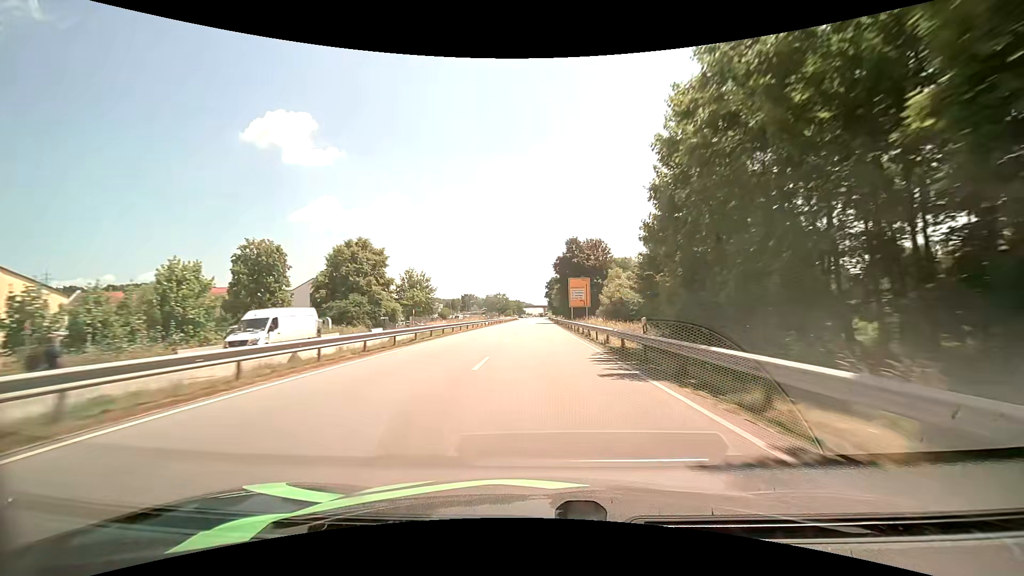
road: primary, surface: asphalt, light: Day
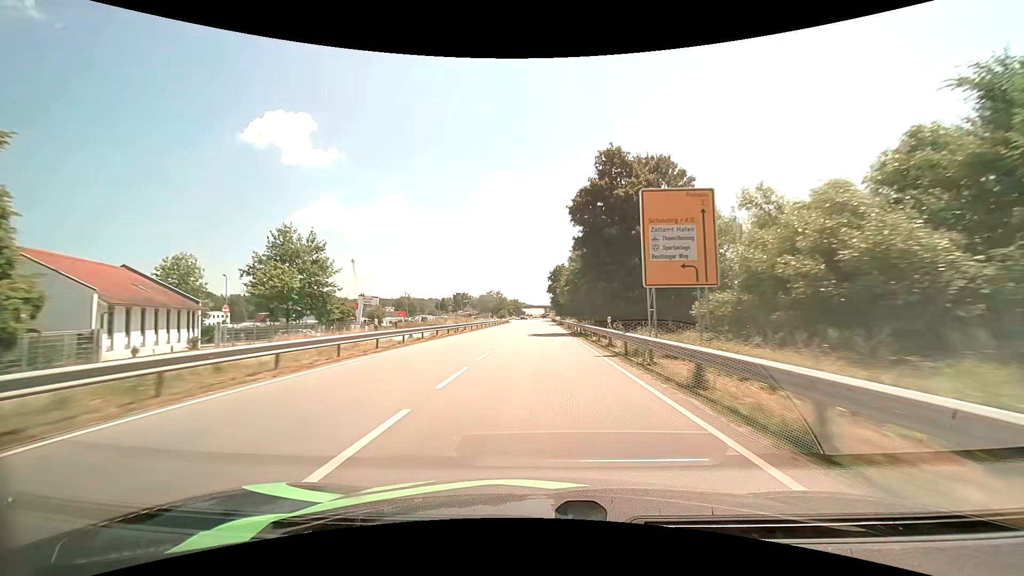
(-0.1, +46.0) m; 0°
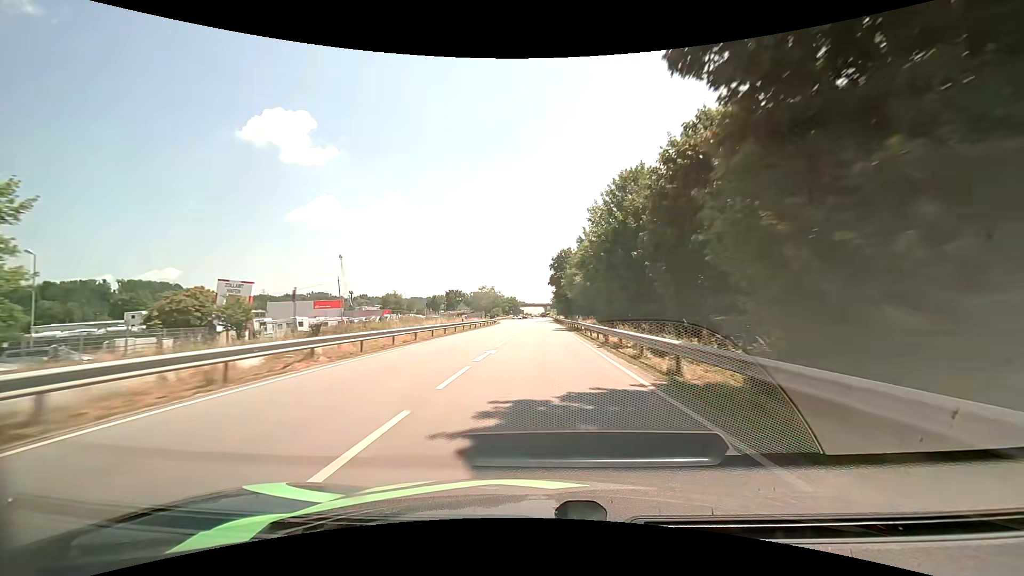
(+0.1, +30.2) m; 0°
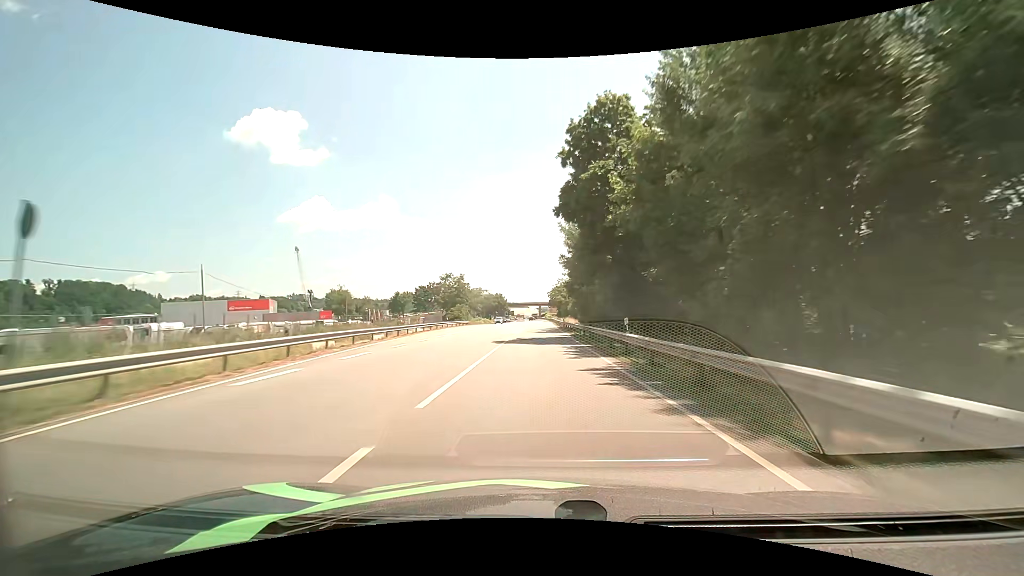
(+0.3, +73.9) m; +1°
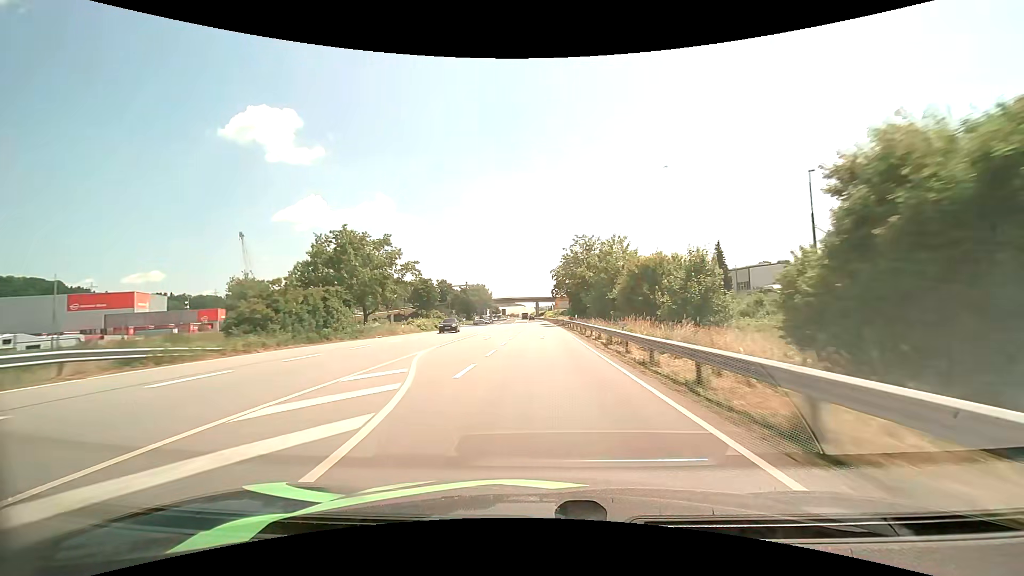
(+0.1, +72.0) m; 0°
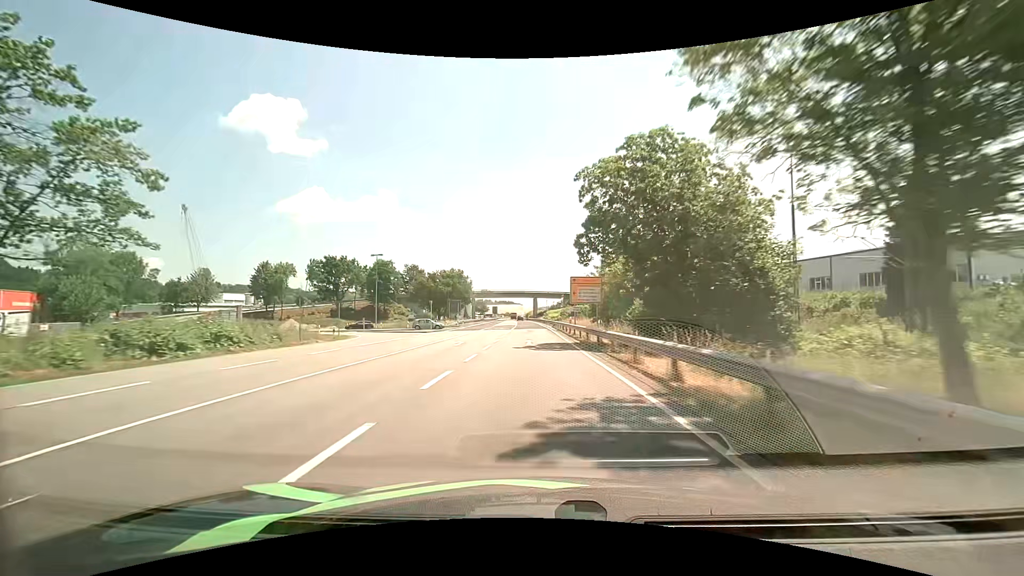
(+0.2, +55.6) m; 0°
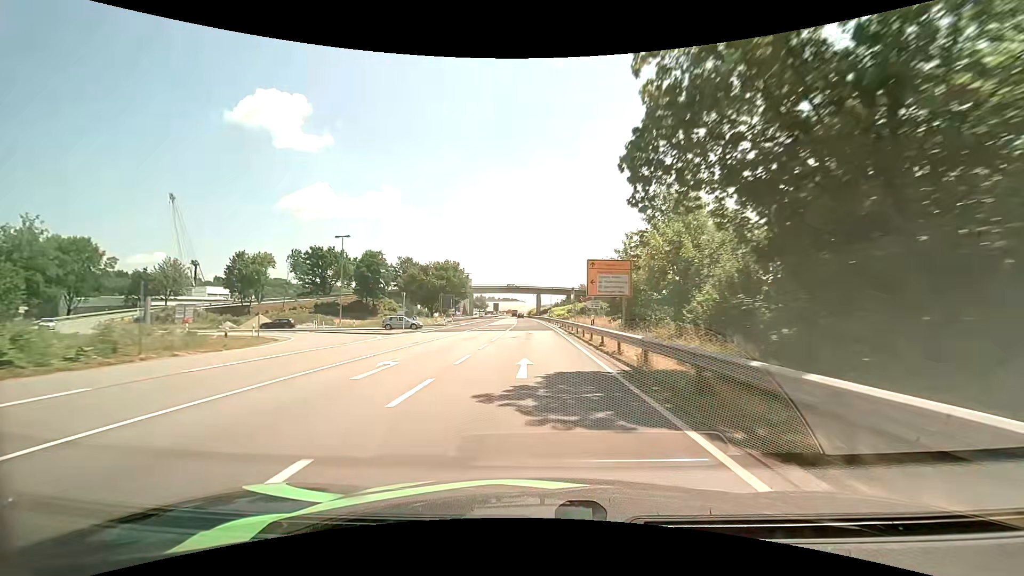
(0.0, +13.6) m; 0°
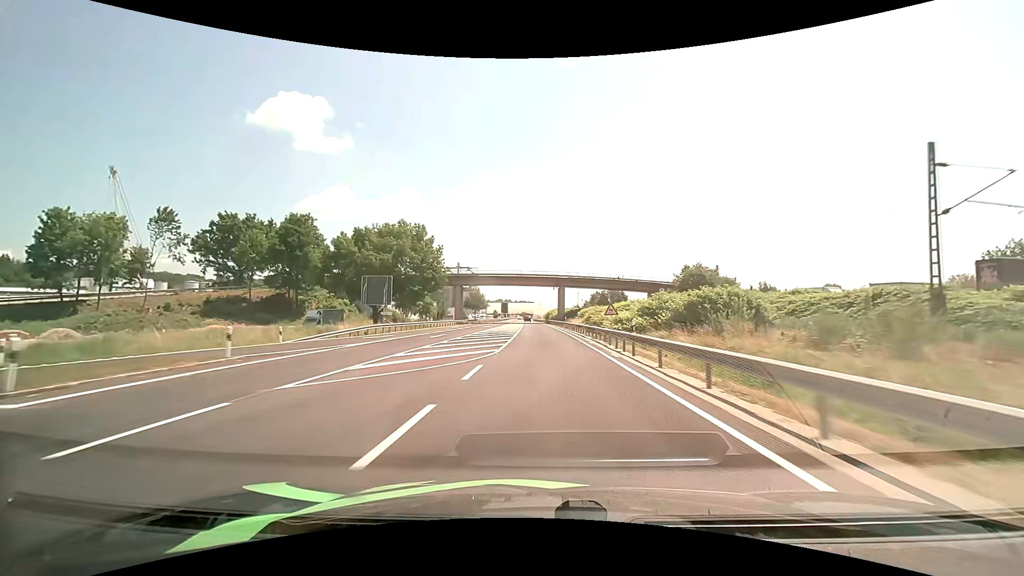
(-1.3, +54.5) m; -2°
(0, +10) (0, +20) (0, +30) (0, +40) (0, +50) (-1, +60) (-1, +70) (-1, +80) (-1, +90) (-2, +100) m
